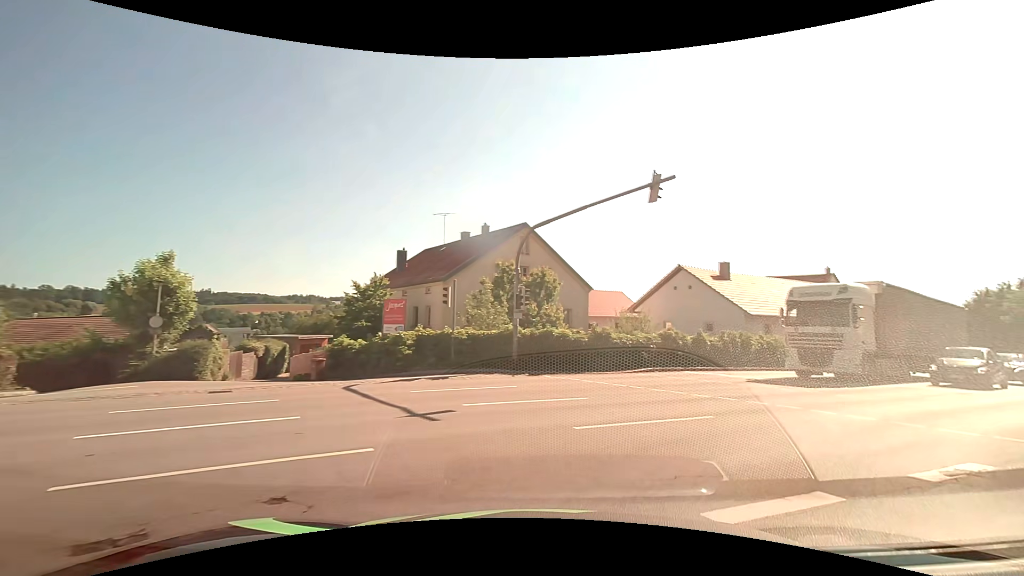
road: tertiary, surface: asphalt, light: Day
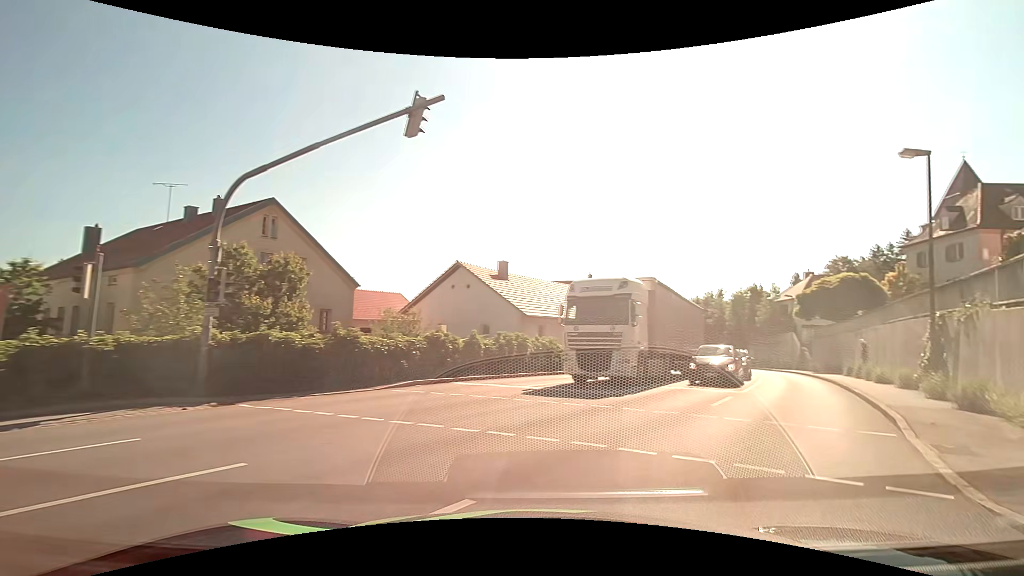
(+1.1, +5.2) m; +23°
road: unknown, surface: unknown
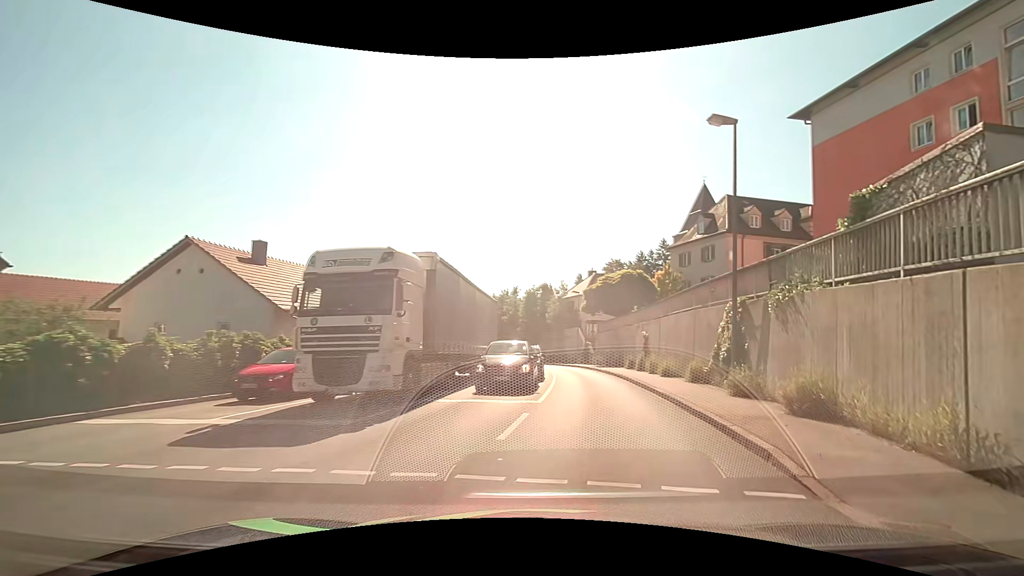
(+1.3, +5.4) m; +23°
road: tertiary
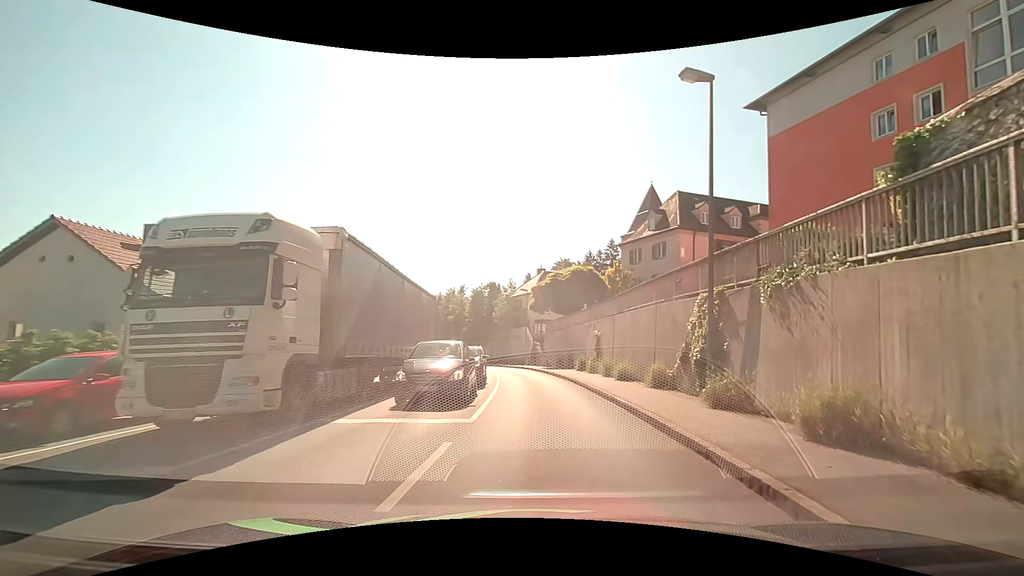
(+0.2, +3.0) m; +7°
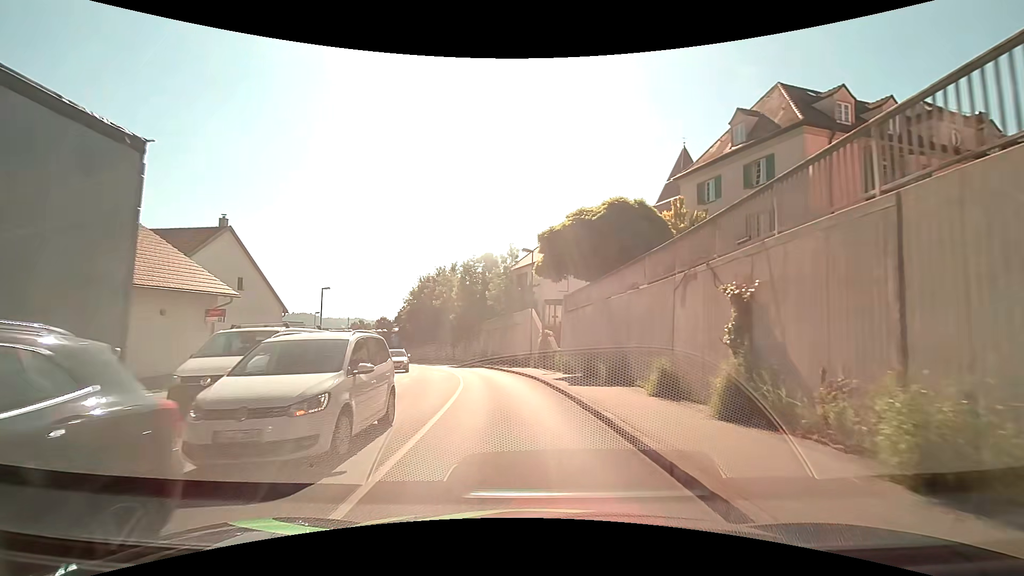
(+0.4, +19.0) m; -1°
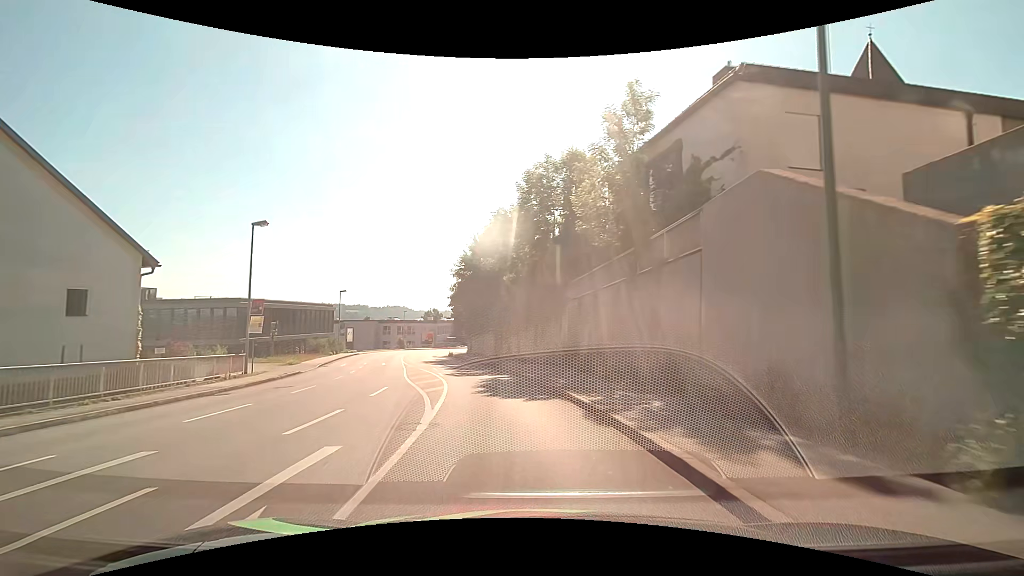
(-2.2, +27.2) m; -9°
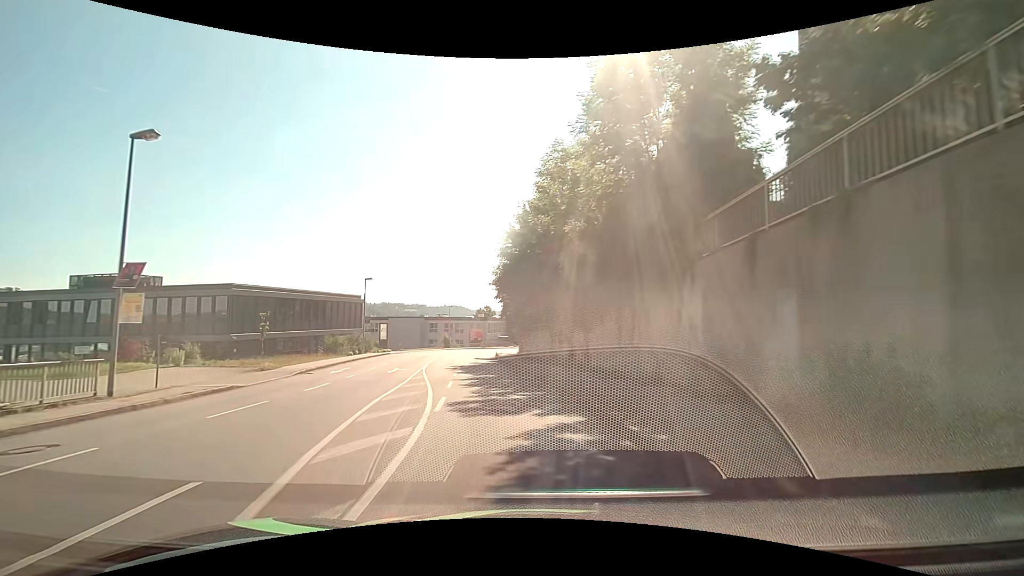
(-0.8, +12.4) m; -7°
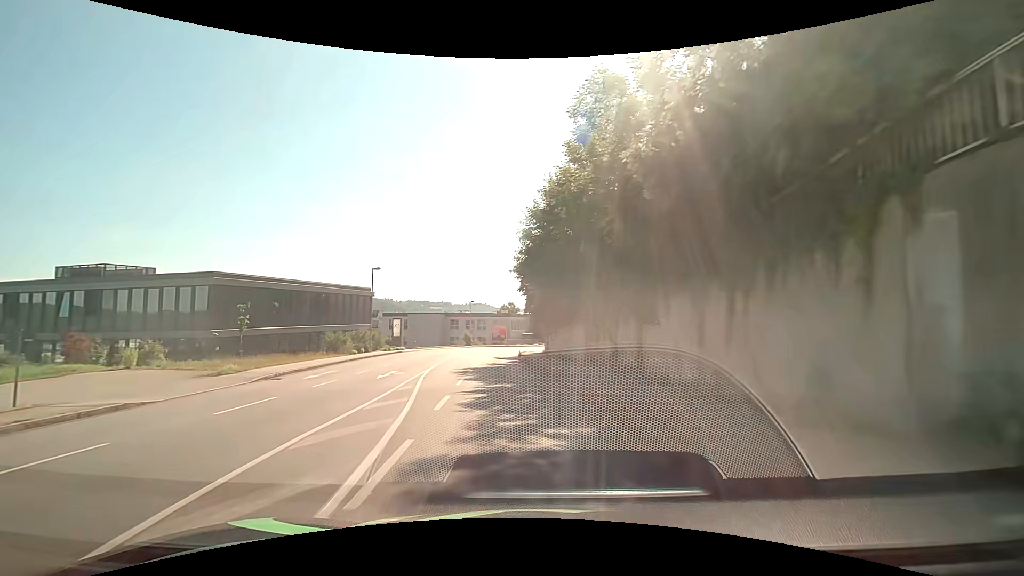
(-0.1, +6.2) m; -3°
(0, +10) (-1, +20) (-2, +30) (-3, +40) (-5, +50) (-6, +60) (-5, +70) (-4, +80) (-2, +89) (+2, +99) m
